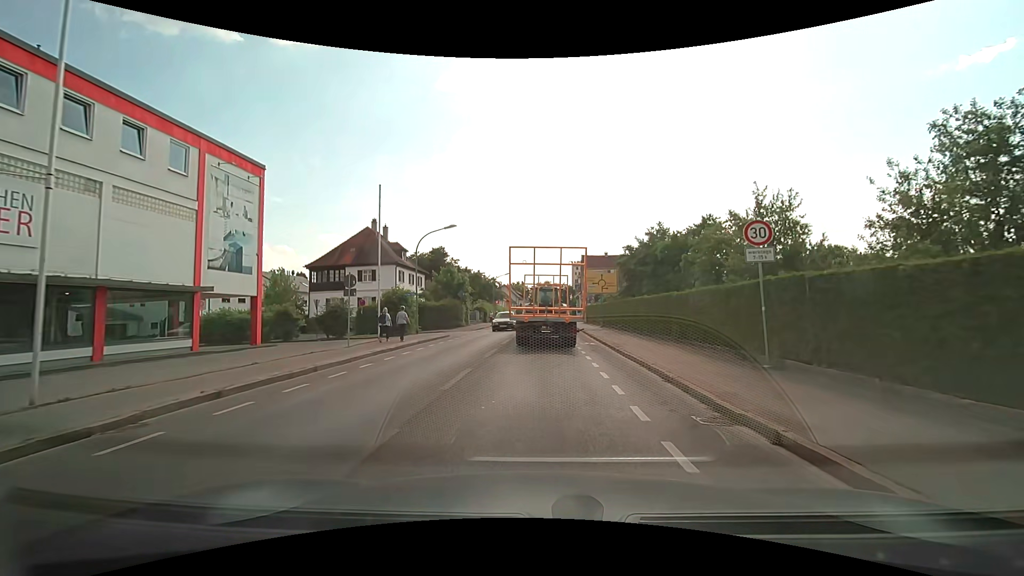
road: secondary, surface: asphalt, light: Day
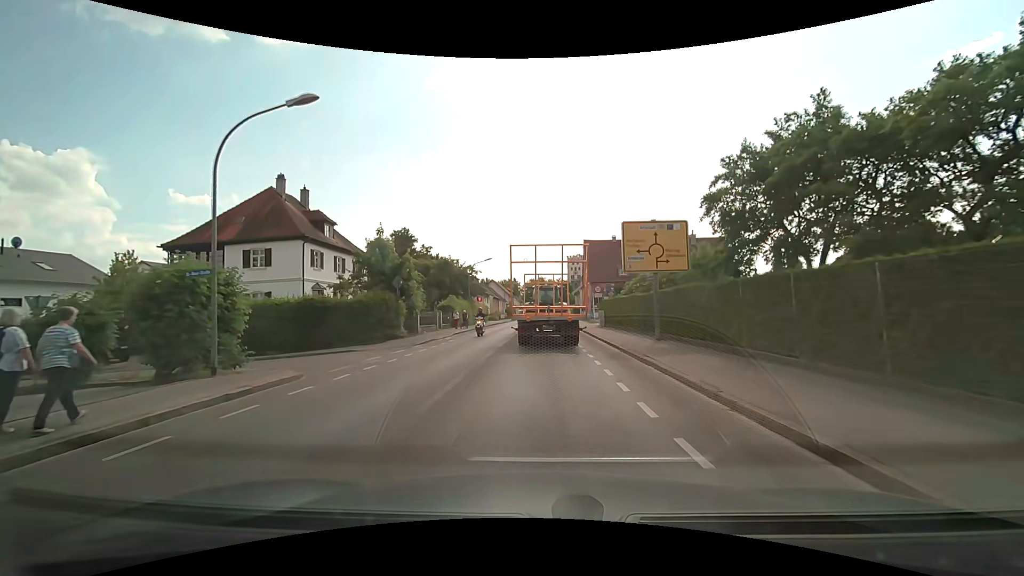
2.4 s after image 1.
(+0.2, +20.1) m; +1°
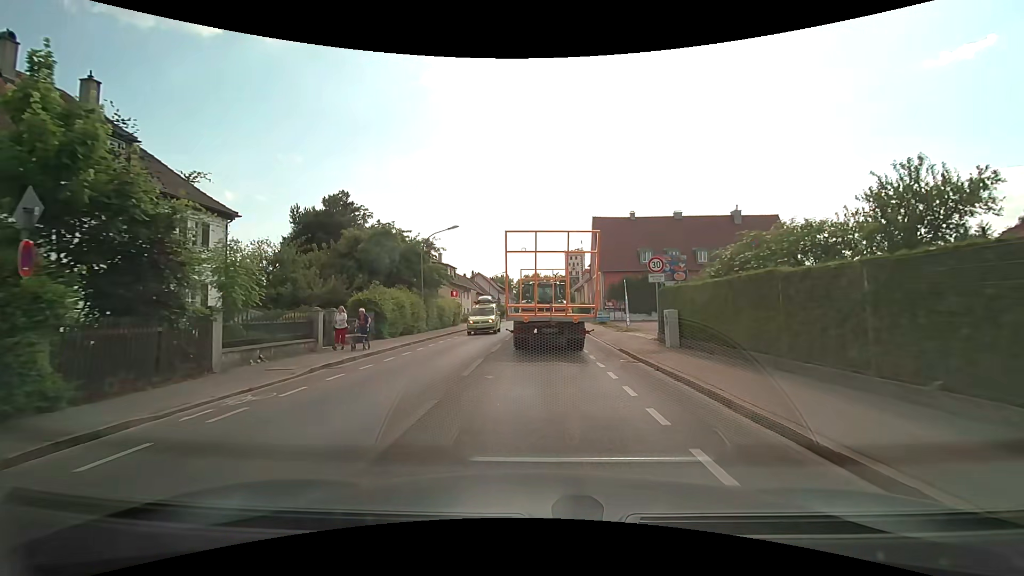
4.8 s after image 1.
(+0.1, +20.3) m; 0°
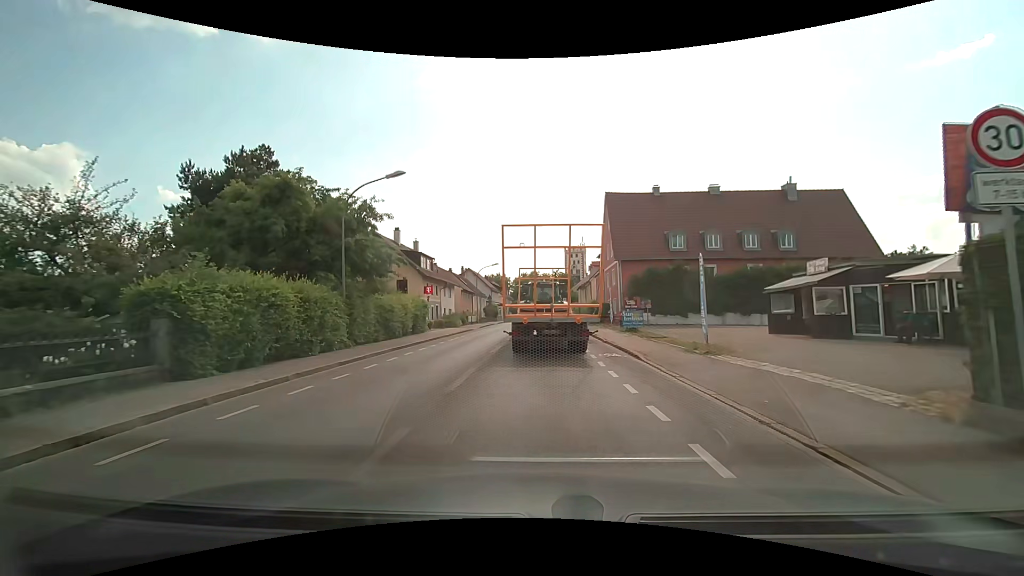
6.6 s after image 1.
(0.0, +13.7) m; 0°
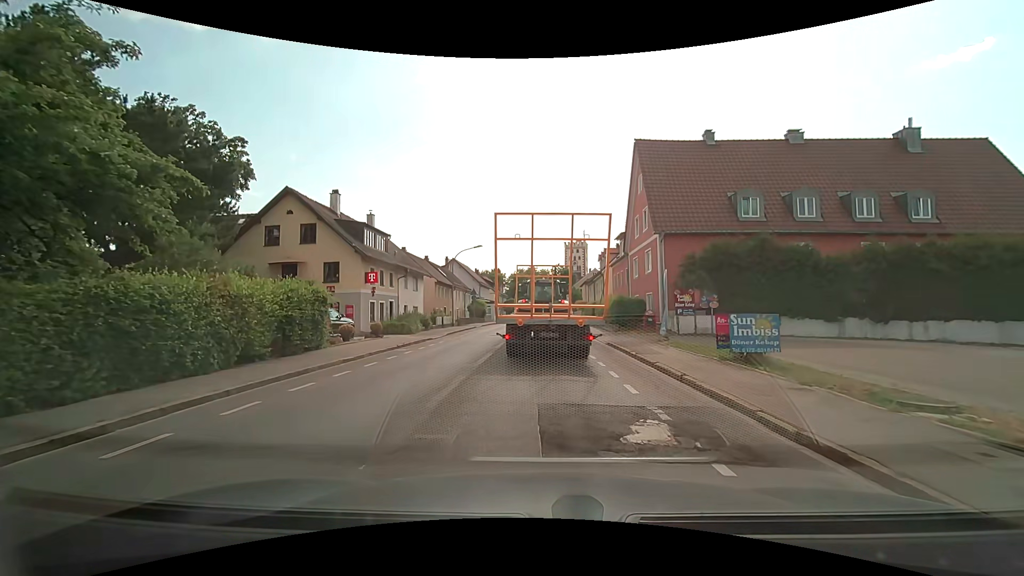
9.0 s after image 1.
(0.0, +15.7) m; +1°
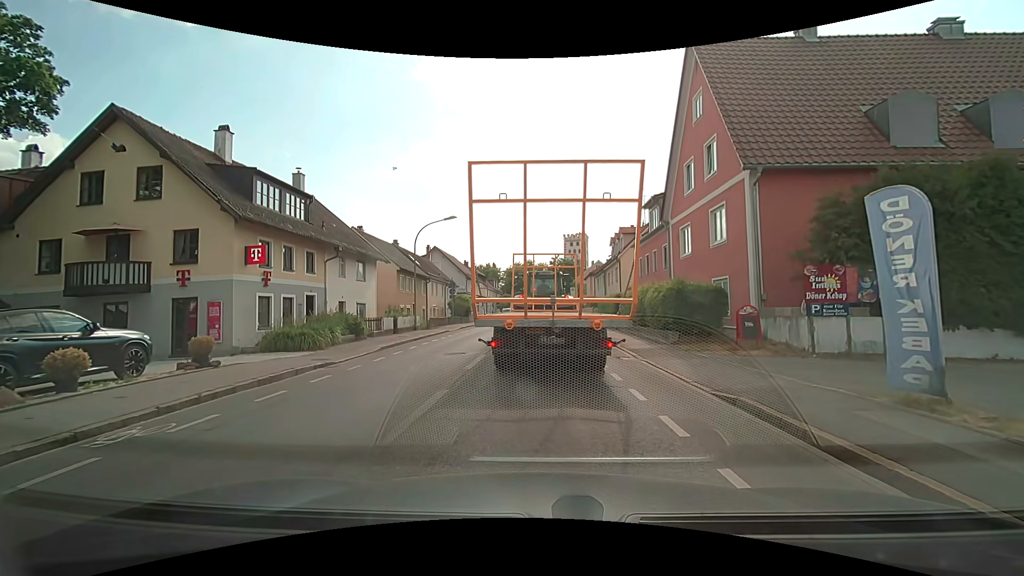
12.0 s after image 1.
(0.0, +12.5) m; -1°
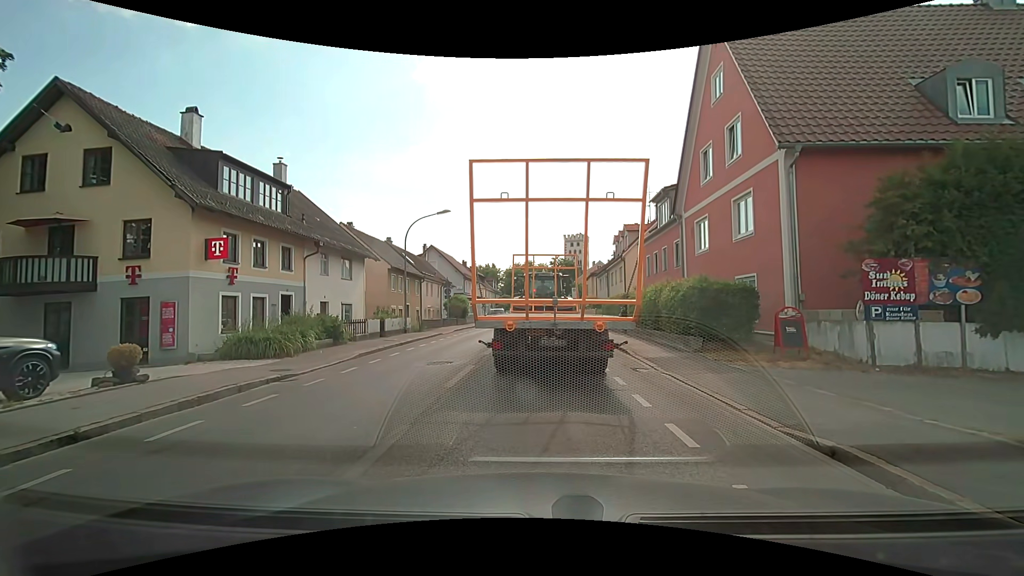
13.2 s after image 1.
(0.0, +2.2) m; +2°
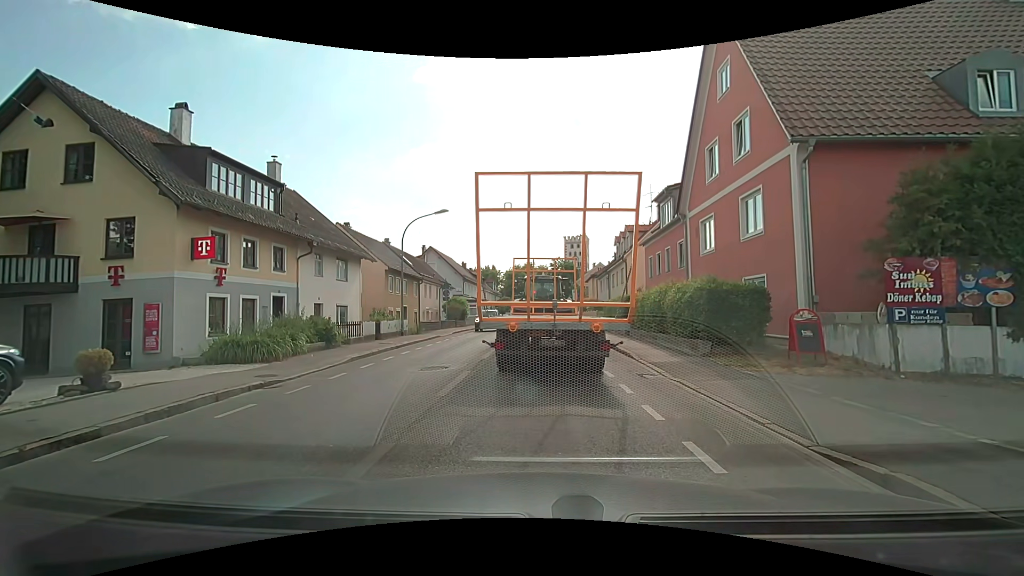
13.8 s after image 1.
(0.0, +0.7) m; 0°
